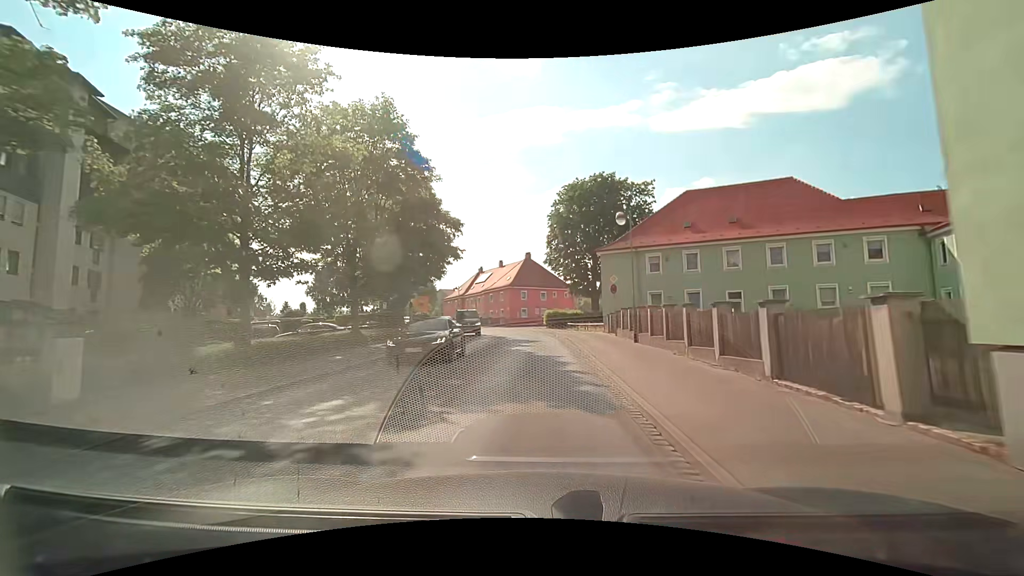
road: tertiary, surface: asphalt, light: Day
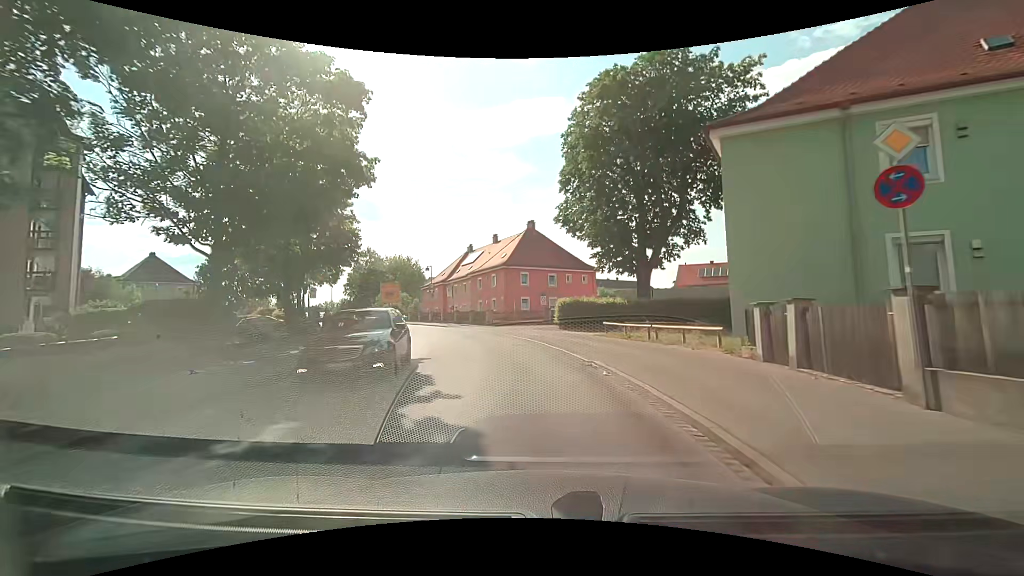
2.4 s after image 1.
(+0.1, +23.8) m; 0°
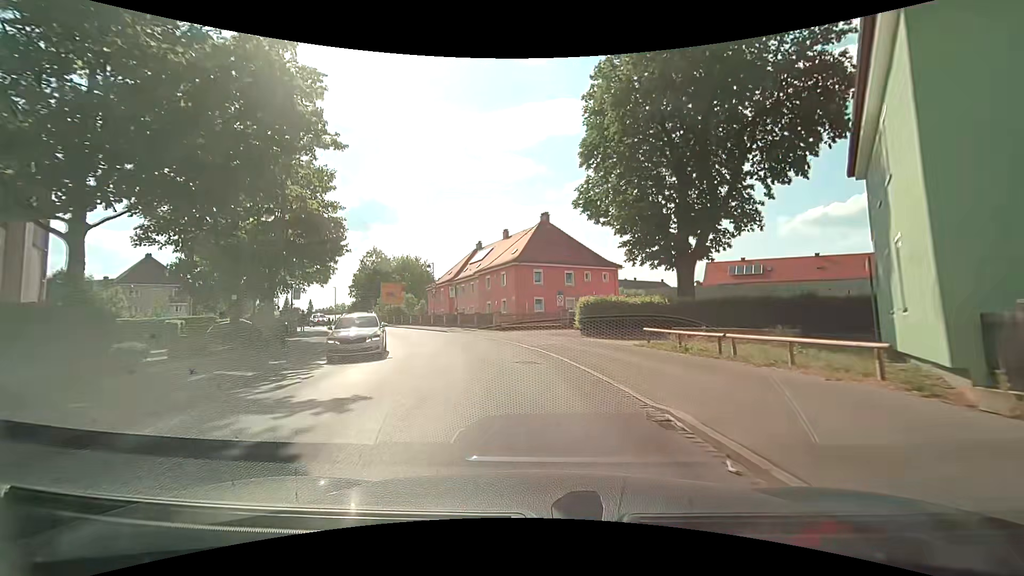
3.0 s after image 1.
(-0.1, +6.1) m; -1°
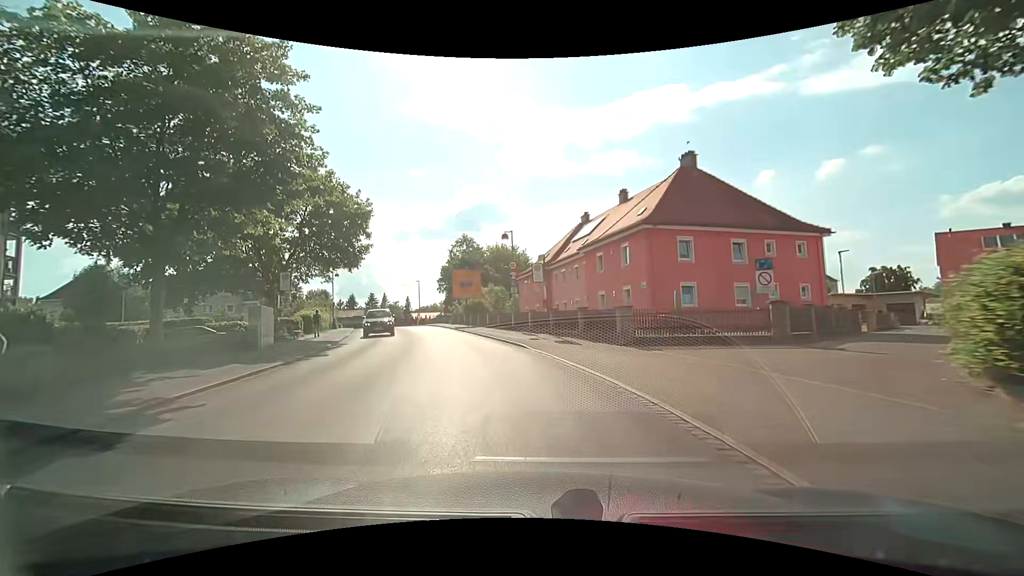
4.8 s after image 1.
(-1.9, +18.3) m; -13°
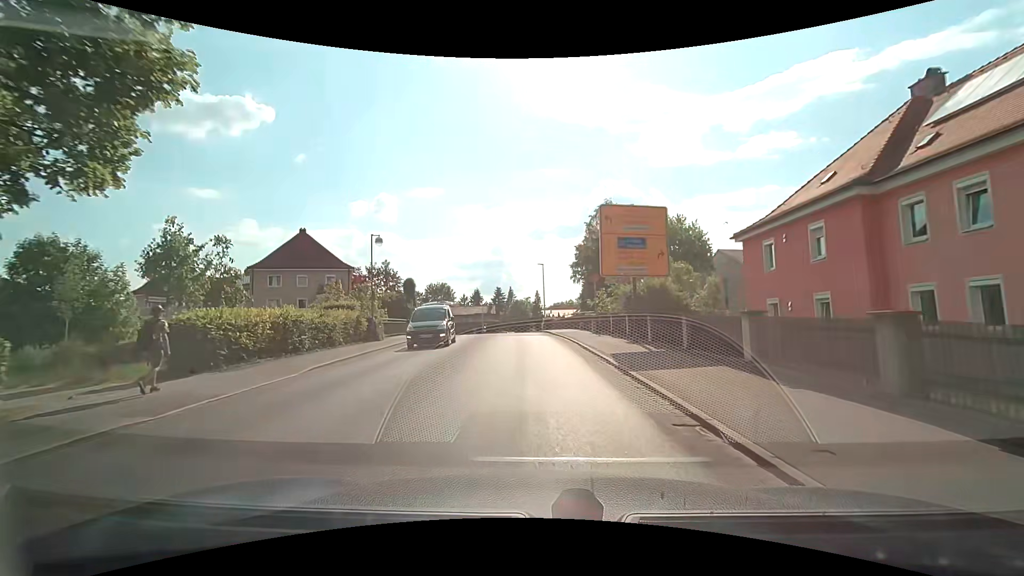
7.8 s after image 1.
(-4.6, +27.4) m; -16°
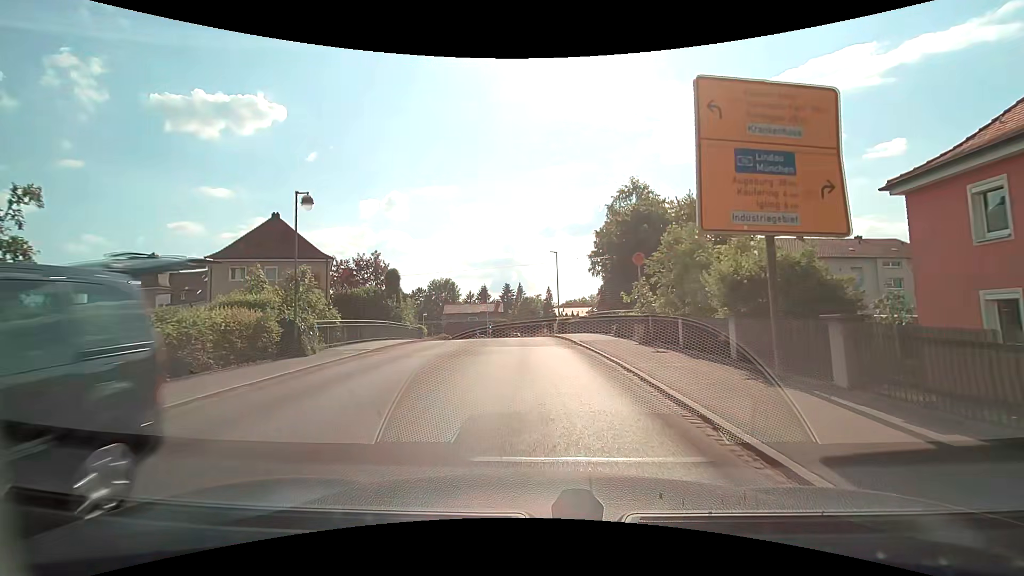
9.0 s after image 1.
(-0.1, +10.4) m; -2°
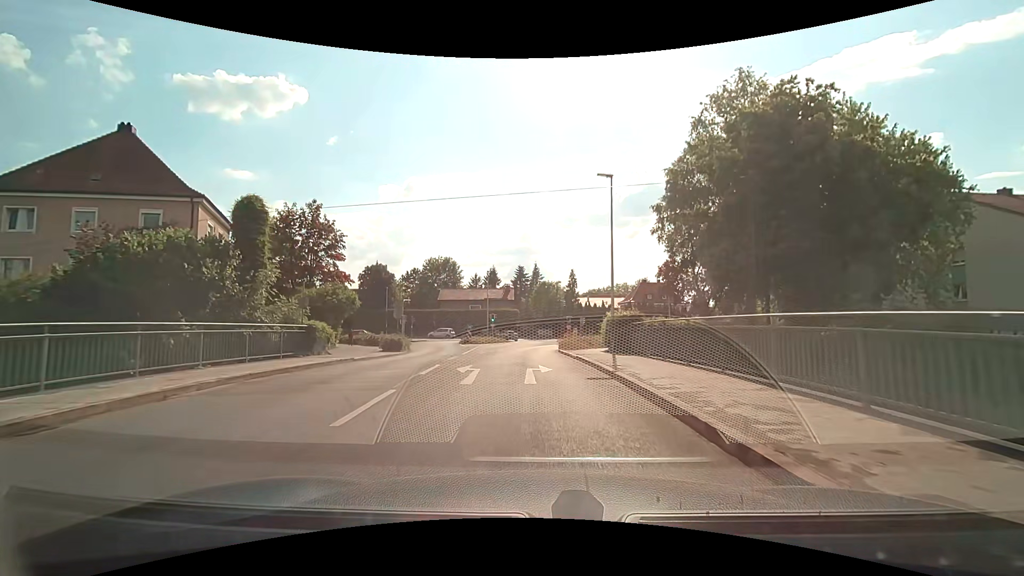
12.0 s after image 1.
(-0.4, +25.0) m; -2°
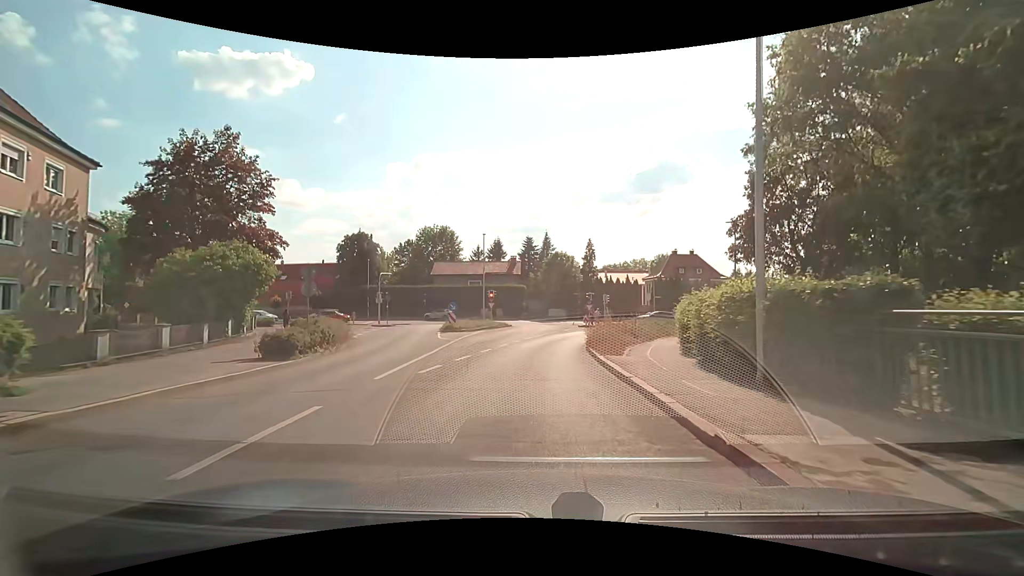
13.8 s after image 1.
(-0.1, +14.0) m; -2°
(0, +10) (0, +20) (+2, +30) (+5, +39) (+11, +48) (+17, +55) (+26, +59) (+36, +60) (+46, +60) (+56, +60) m
